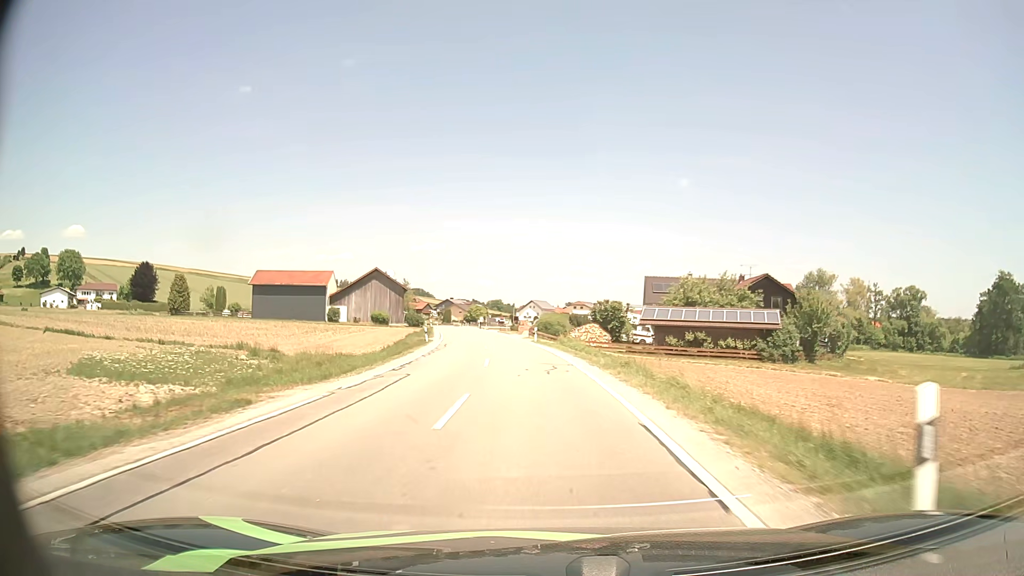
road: secondary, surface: asphalt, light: Day
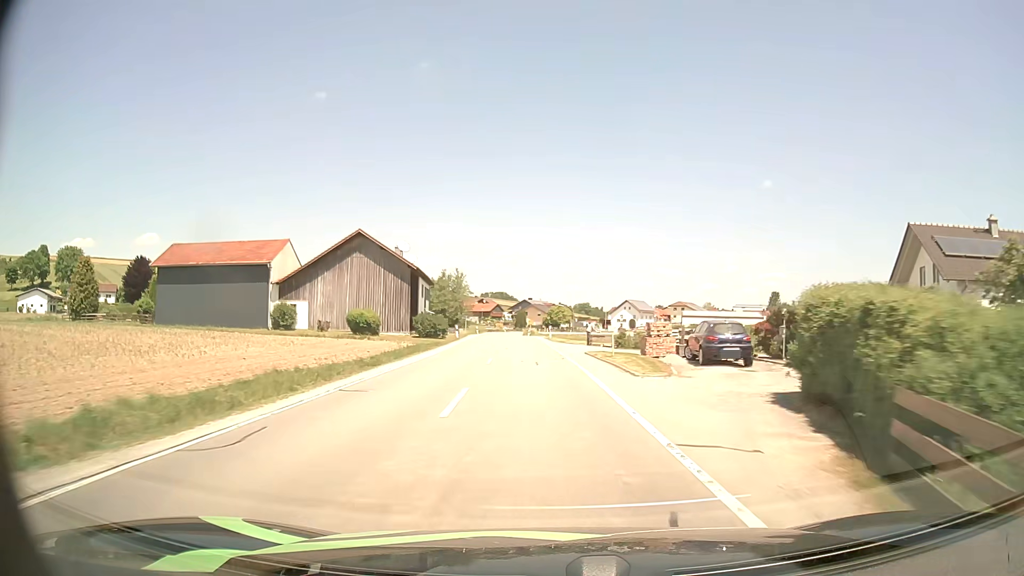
(-3.4, +47.2) m; -7°
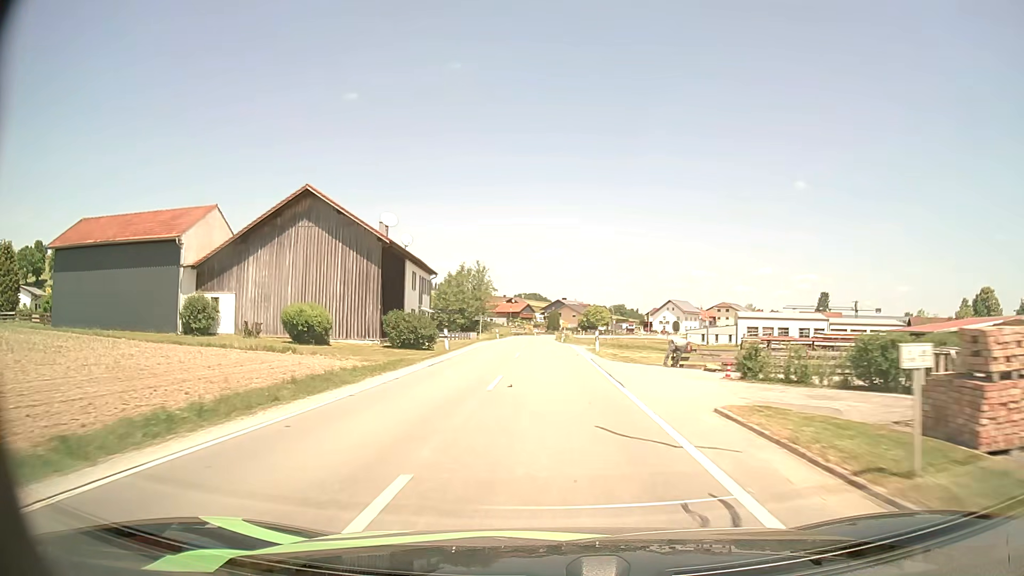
(-0.5, +19.3) m; -3°
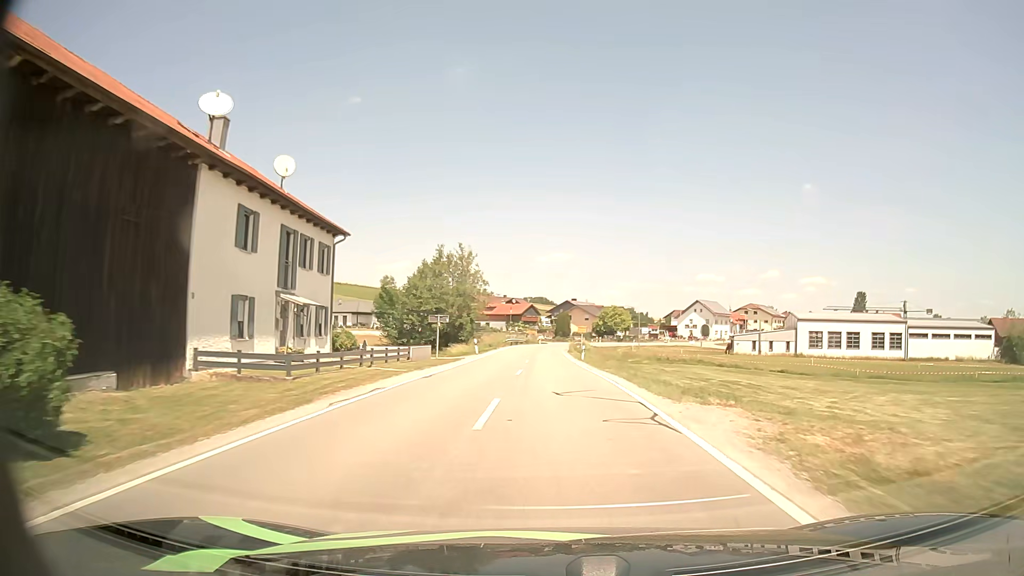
(-0.3, +28.9) m; -1°
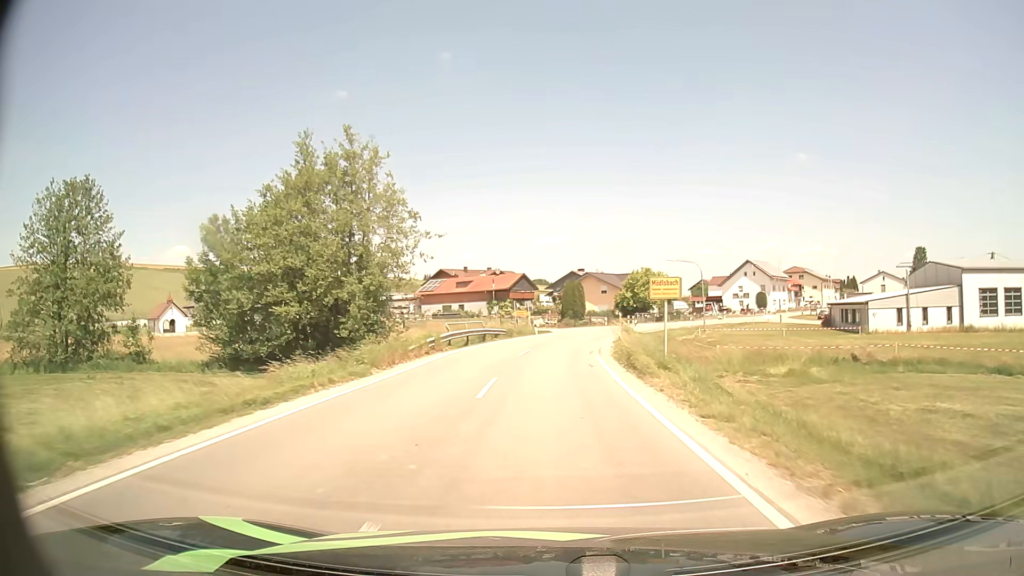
(-0.1, +44.4) m; 0°
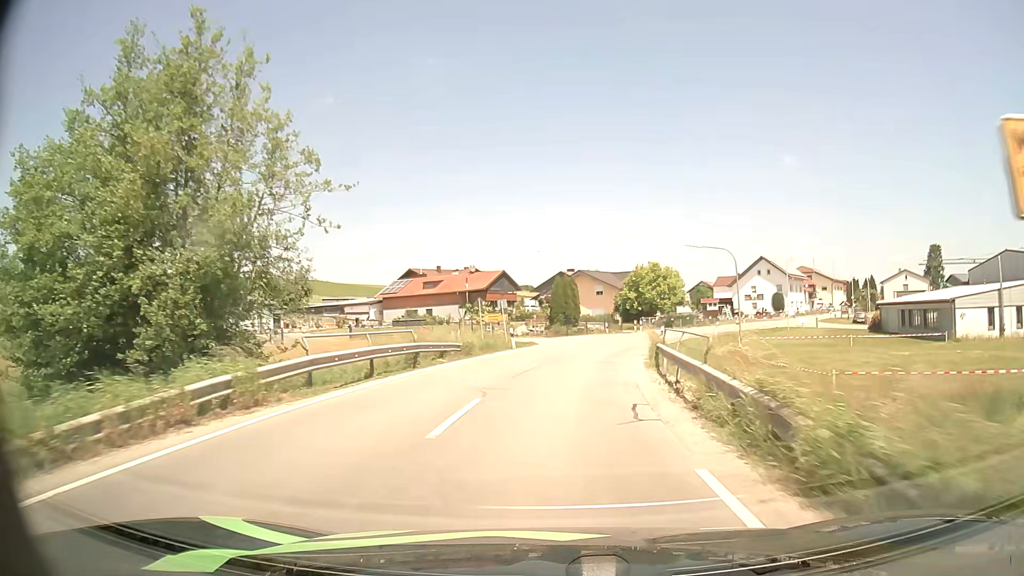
(+0.2, +16.4) m; +1°
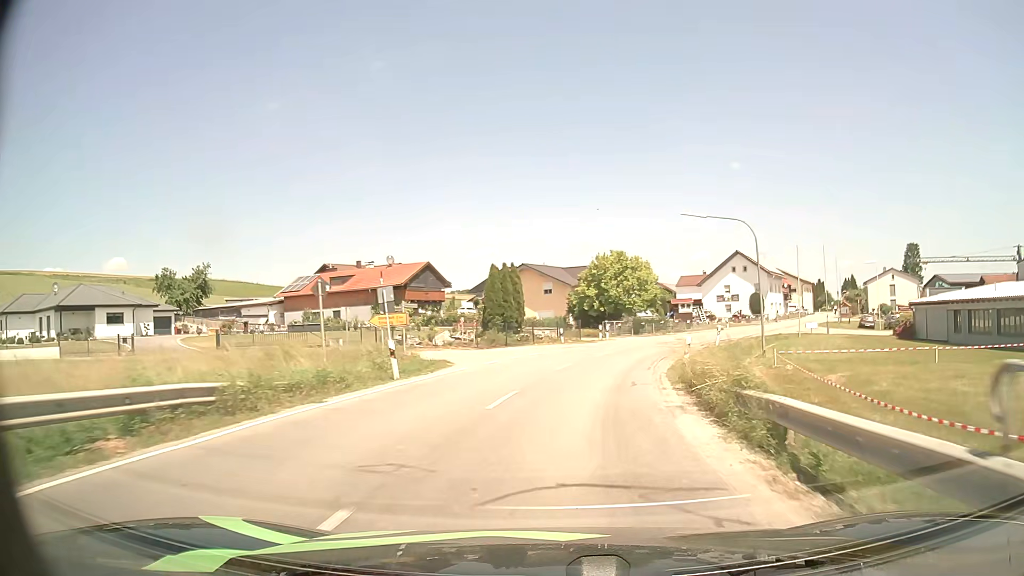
(+0.5, +16.4) m; +5°
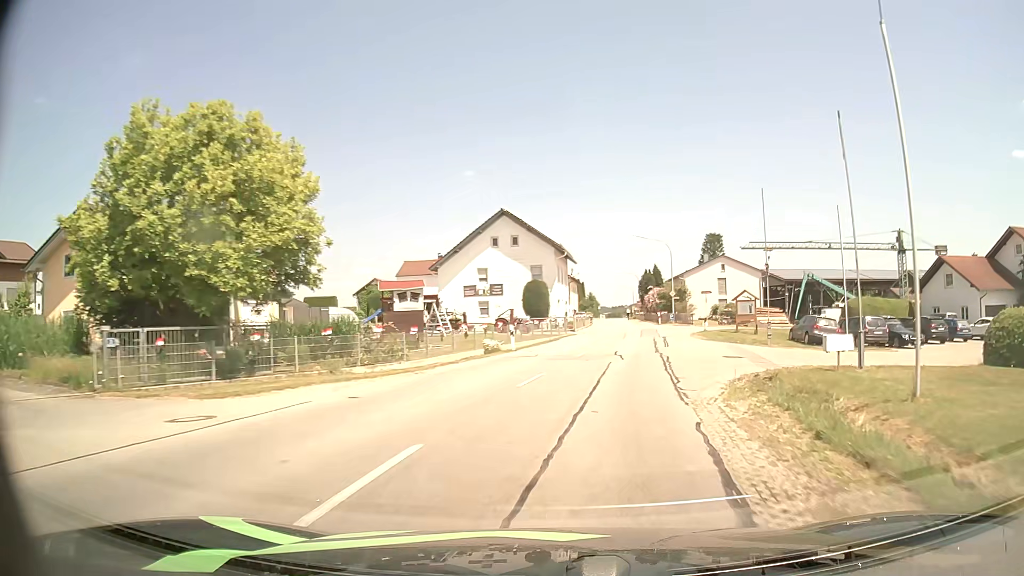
(+7.7, +40.0) m; +23°
(+1, +10) (+2, +20) (+4, +30) (+5, +40) (+7, +49) (+8, +59) (+9, +69) (+10, +79) (+11, +89) (+12, +99) m
